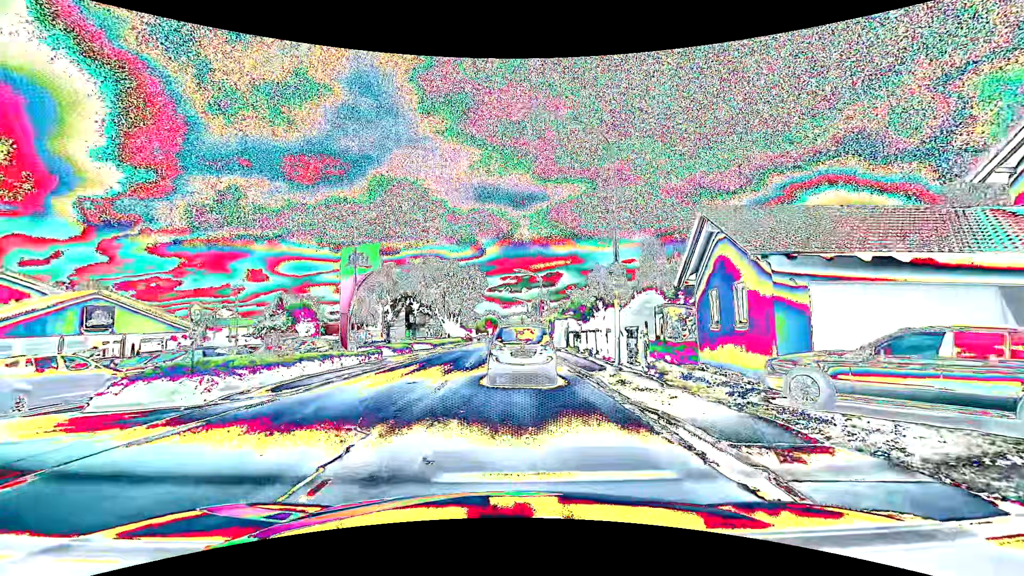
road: primary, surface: asphalt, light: Day
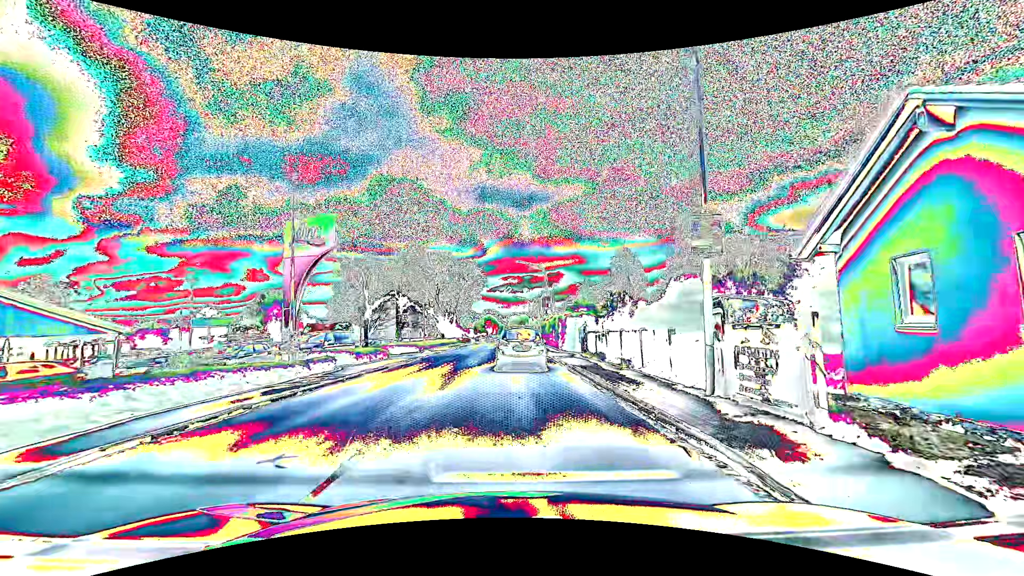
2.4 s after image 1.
(-0.3, +8.2) m; -2°
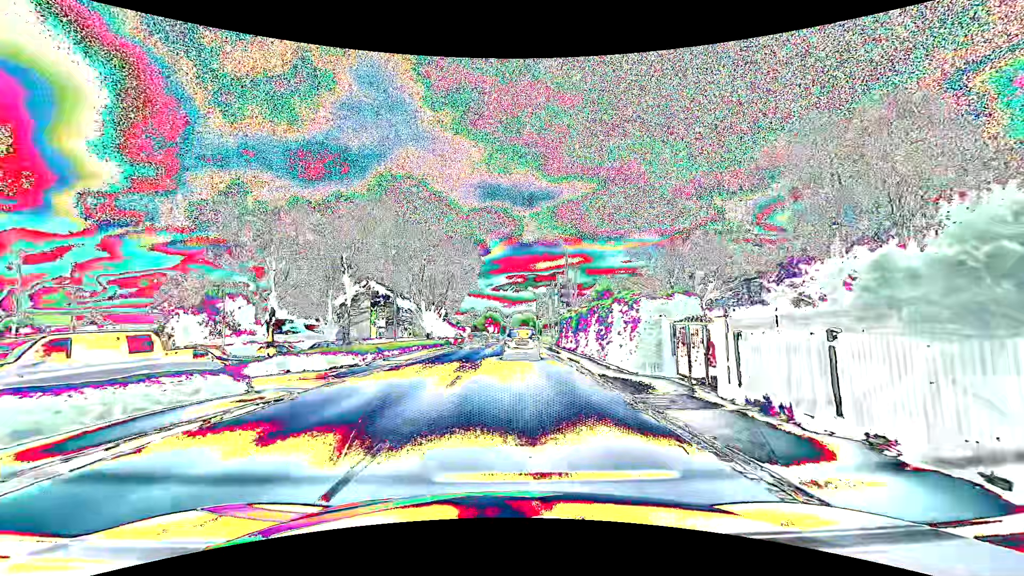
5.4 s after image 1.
(0.0, +17.9) m; 0°
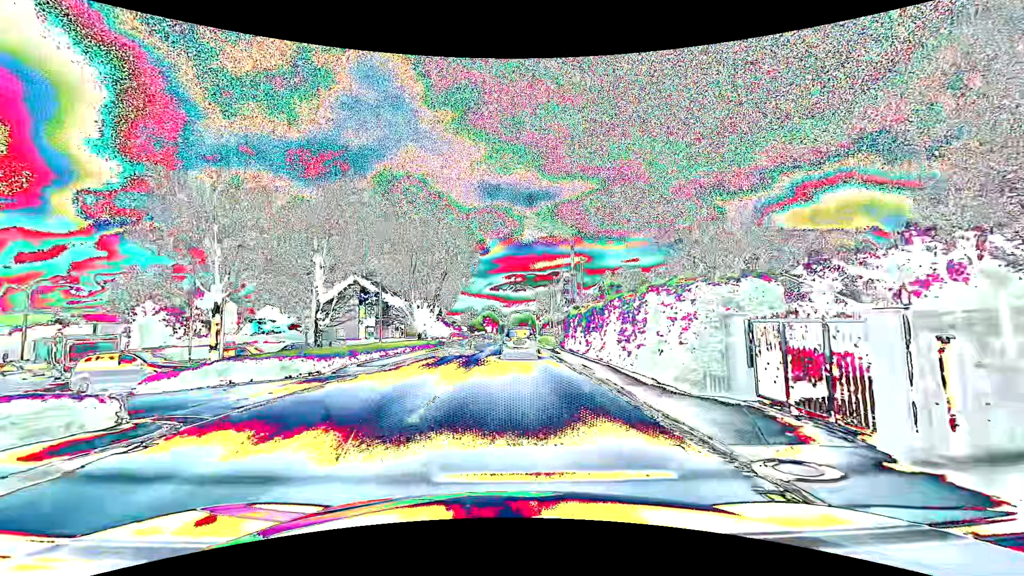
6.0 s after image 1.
(0.0, +4.7) m; 0°
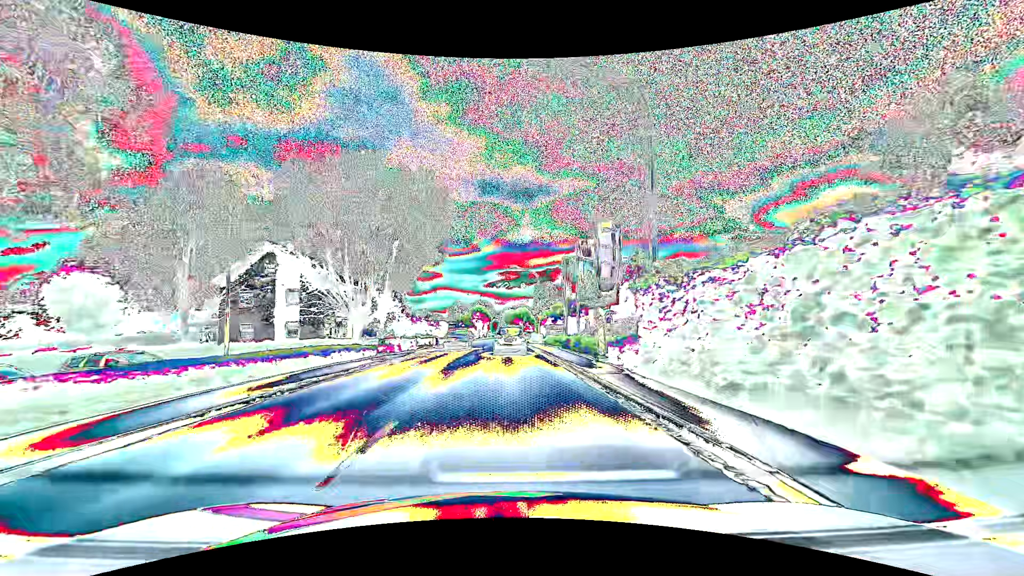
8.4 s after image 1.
(+0.1, +21.5) m; +1°
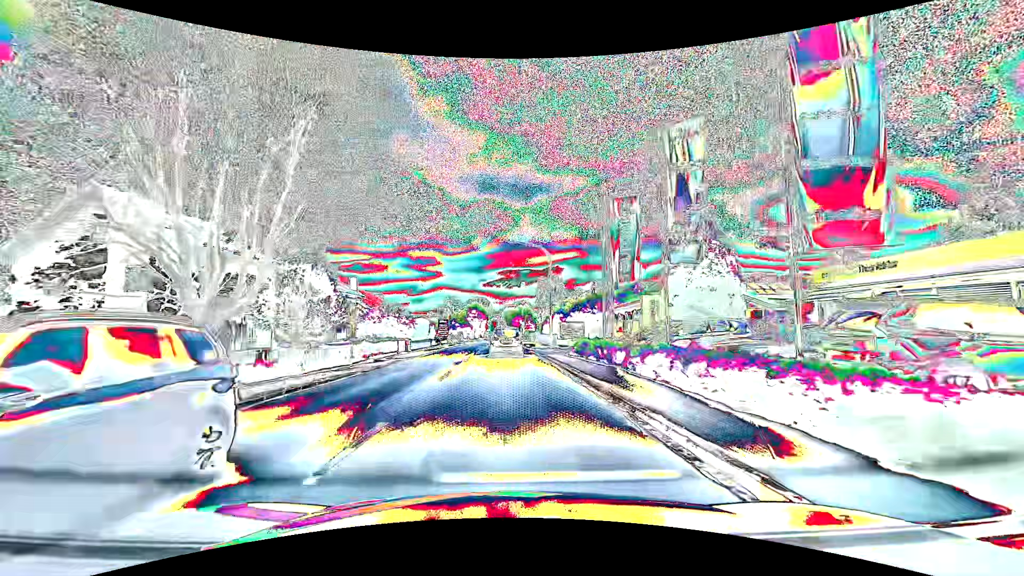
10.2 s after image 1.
(0.0, +17.9) m; 0°
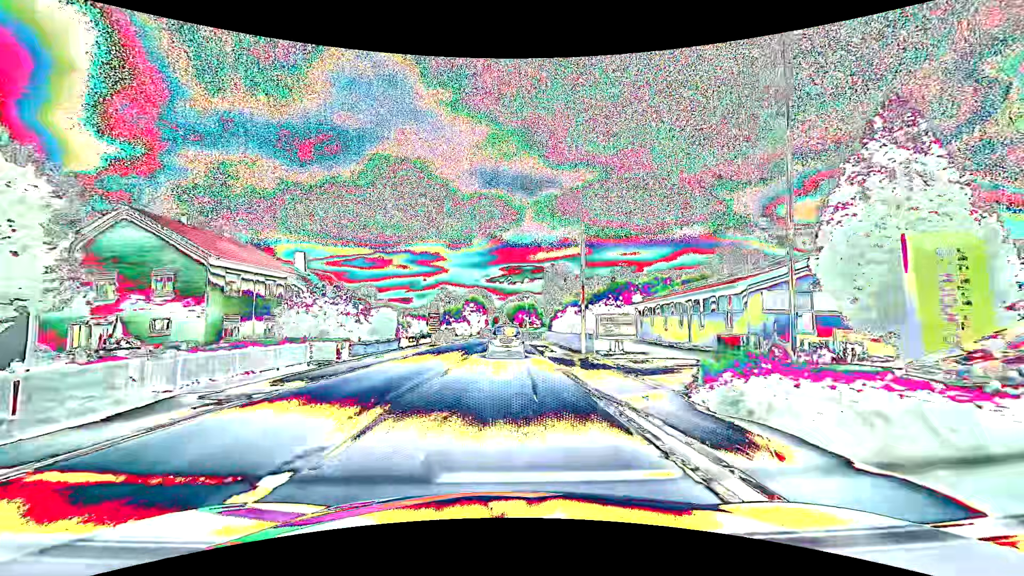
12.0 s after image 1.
(-0.1, +17.7) m; -1°
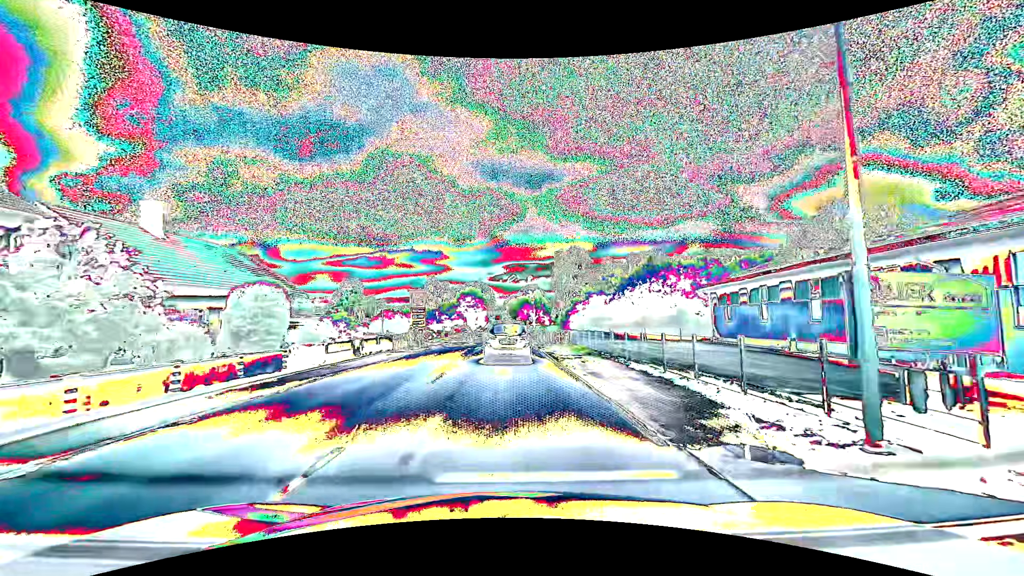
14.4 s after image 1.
(+0.1, +20.1) m; 0°
(0, +10) (0, +20) (0, +30) (0, +40) (0, +50) (0, +60) (0, +70) (0, +80) (0, +90) (0, +100) m
